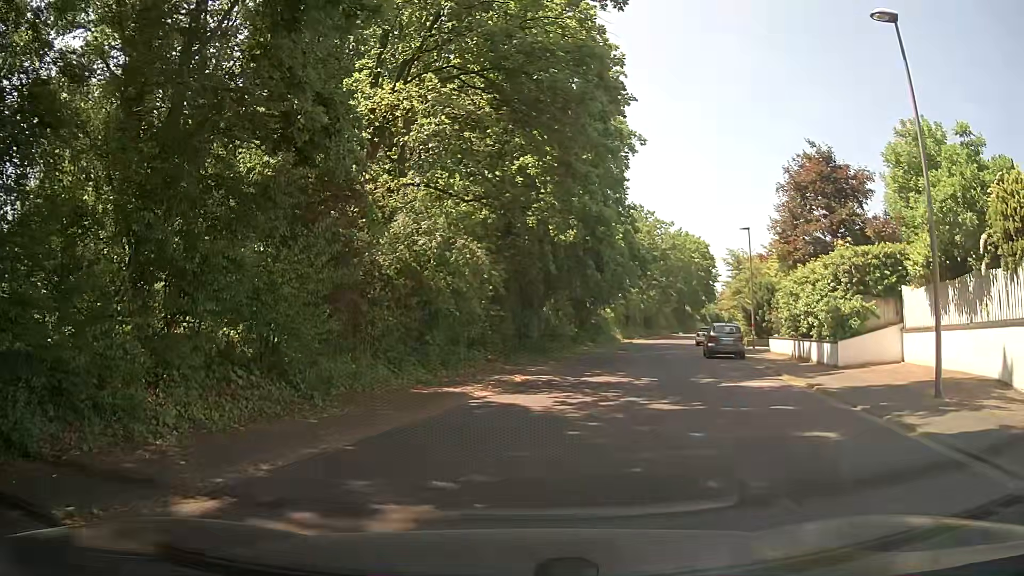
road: residential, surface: asphalt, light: Day
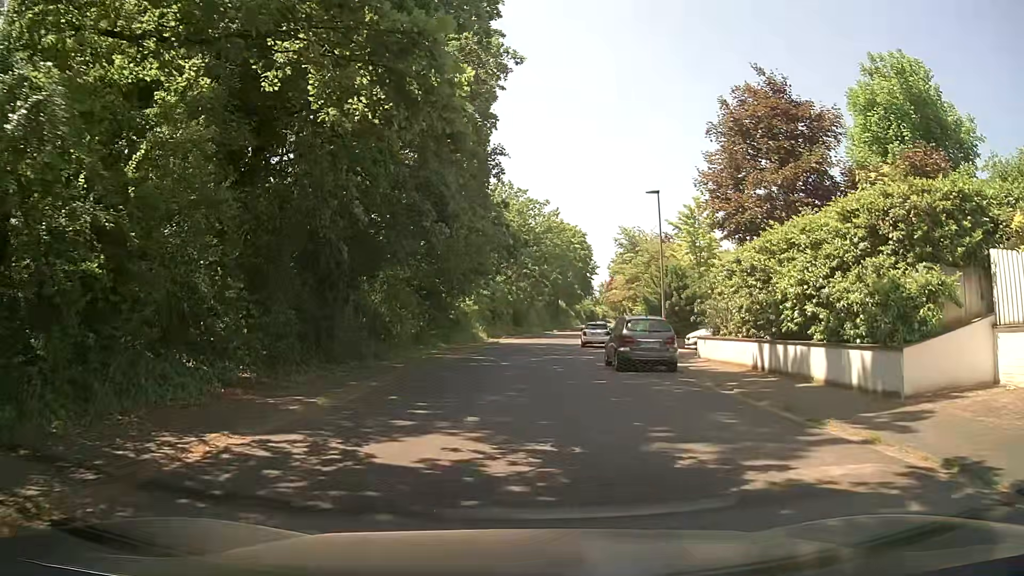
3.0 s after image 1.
(+2.0, +11.5) m; +12°
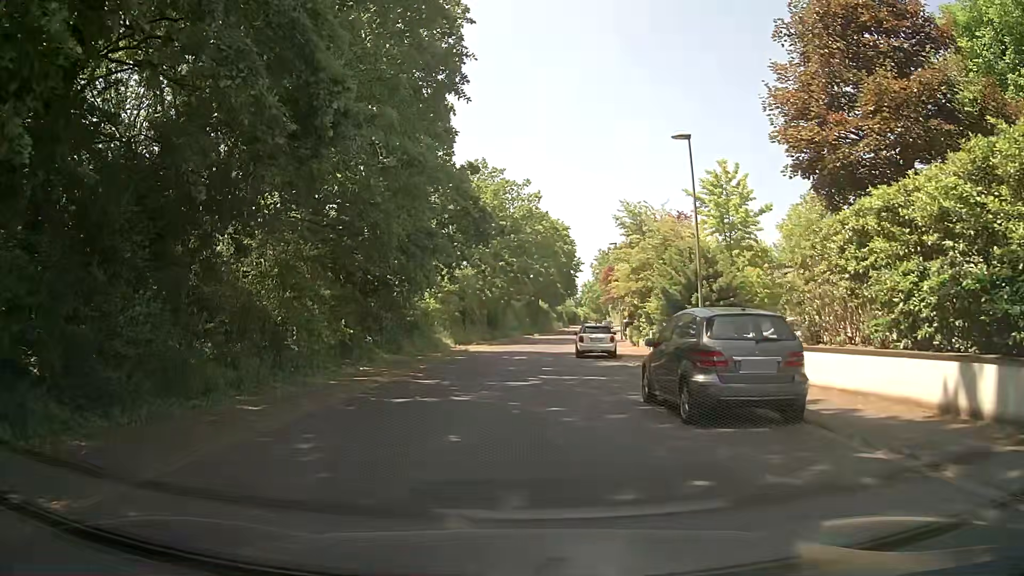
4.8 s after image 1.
(+0.2, +10.2) m; +2°
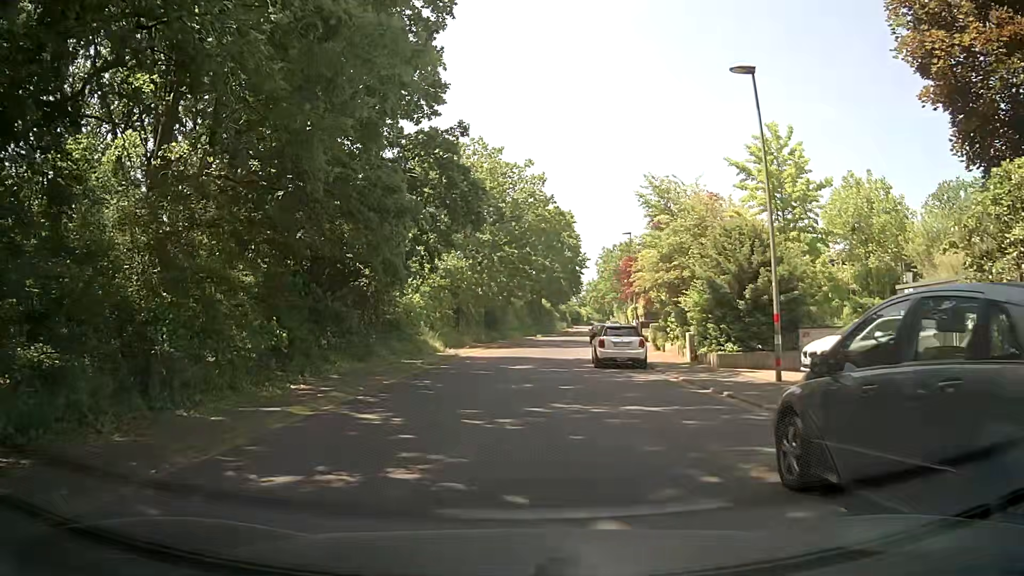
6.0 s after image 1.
(0.0, +6.6) m; -2°
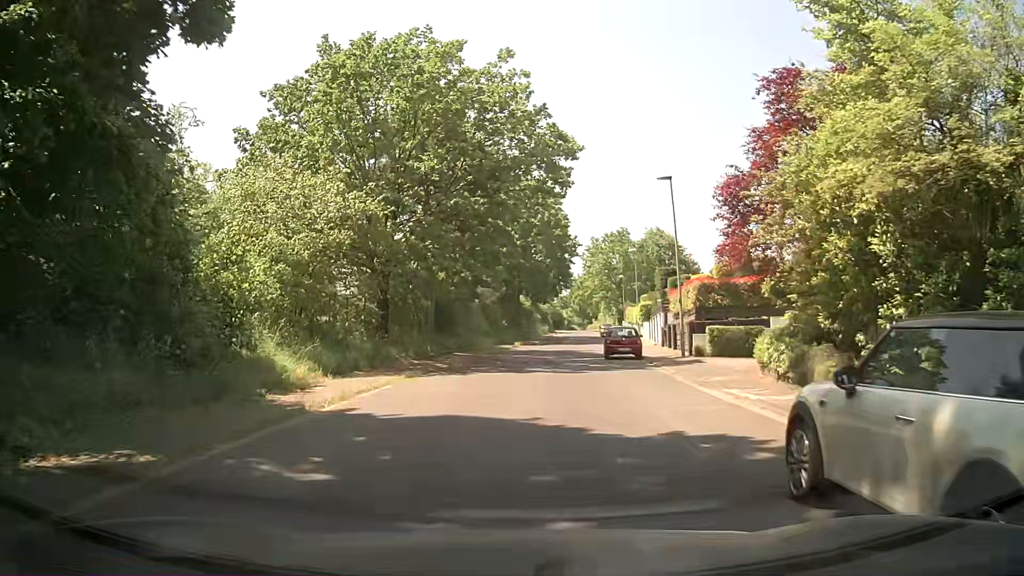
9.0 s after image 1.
(+0.8, +19.8) m; +3°
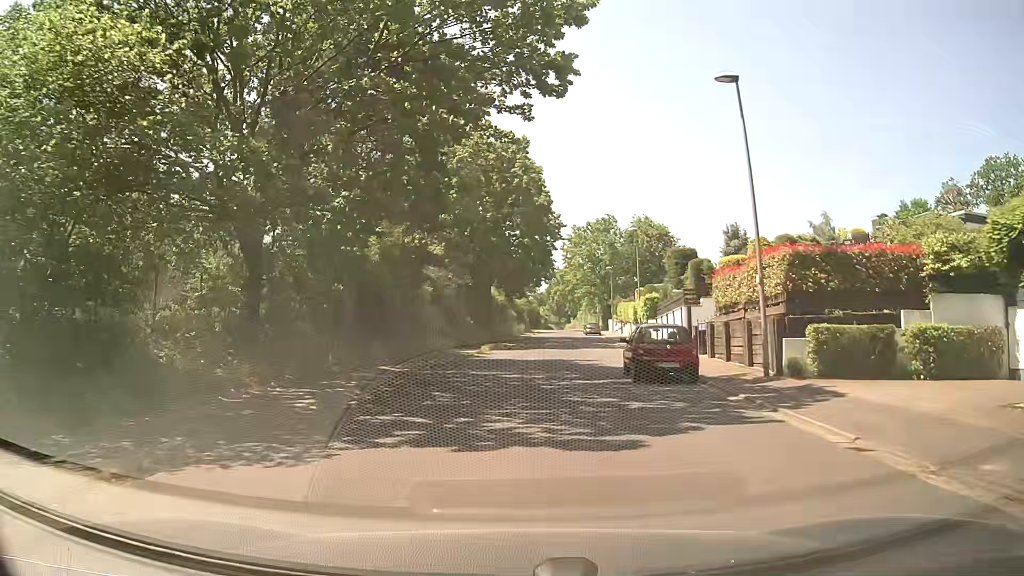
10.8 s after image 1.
(+0.4, +12.8) m; +4°
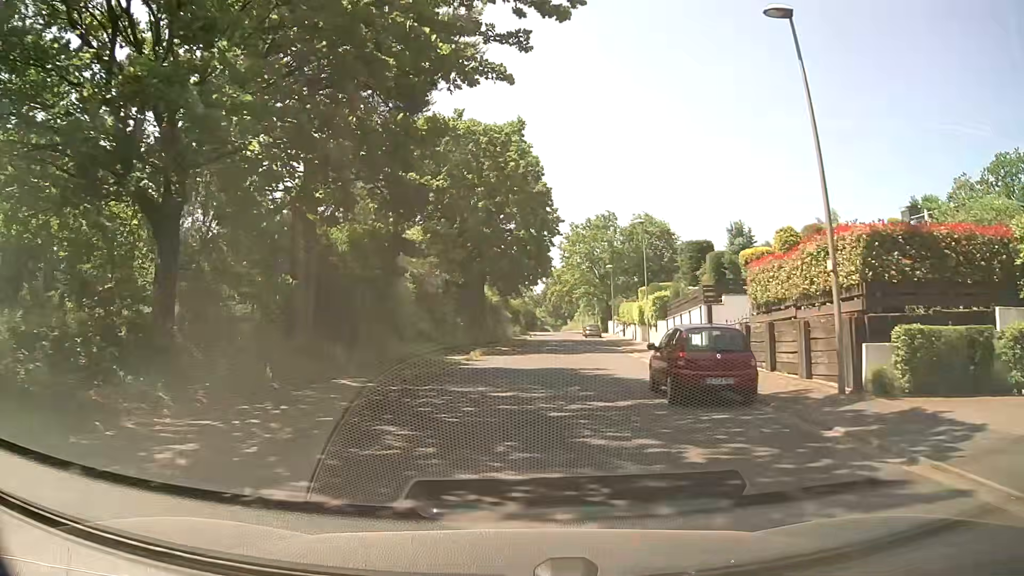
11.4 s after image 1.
(0.0, +4.5) m; -1°
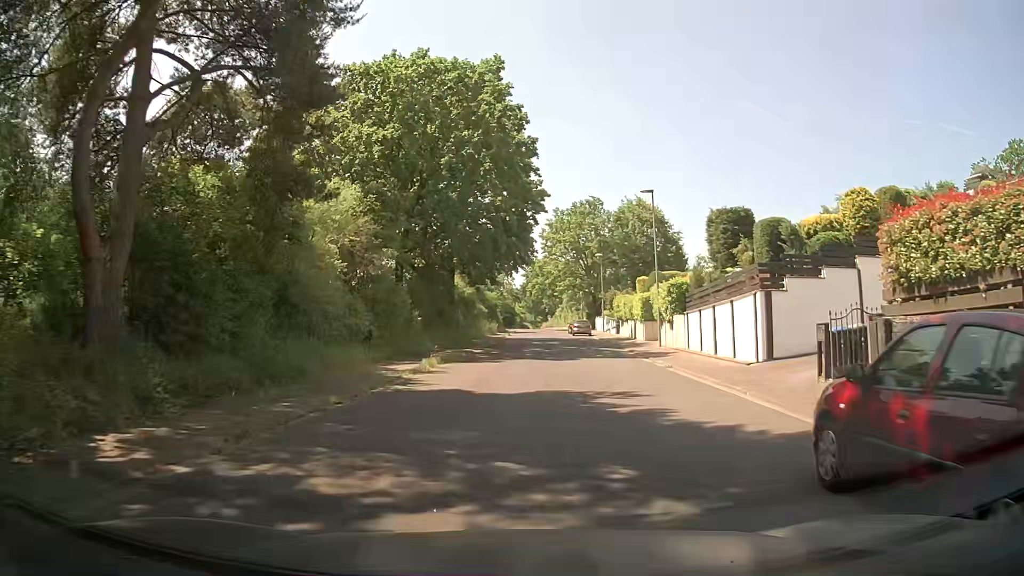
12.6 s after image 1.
(+0.2, +9.3) m; +2°
(0, +10) (+1, +20) (+2, +30) (+3, +40) (+3, +50) (+3, +60) (+3, +70) (+4, +80) (+5, +90) (+5, +100) m
